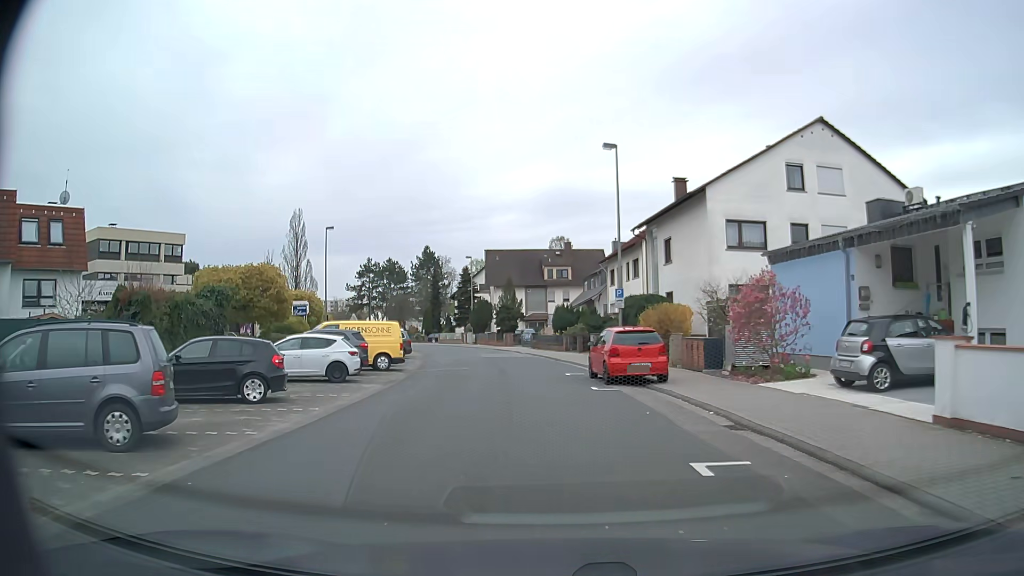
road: residential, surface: asphalt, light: Day
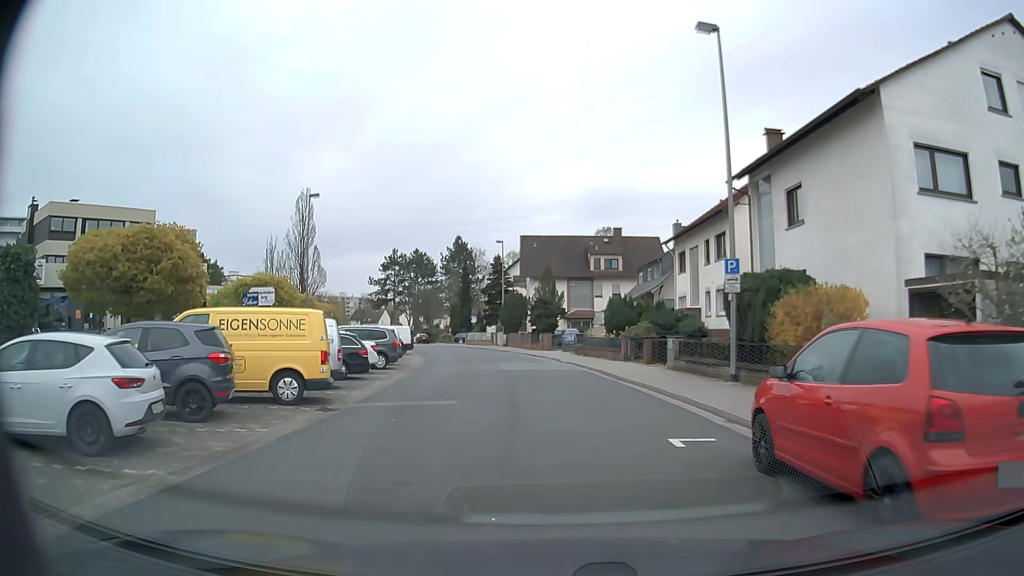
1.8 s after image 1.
(-0.5, +13.5) m; -4°
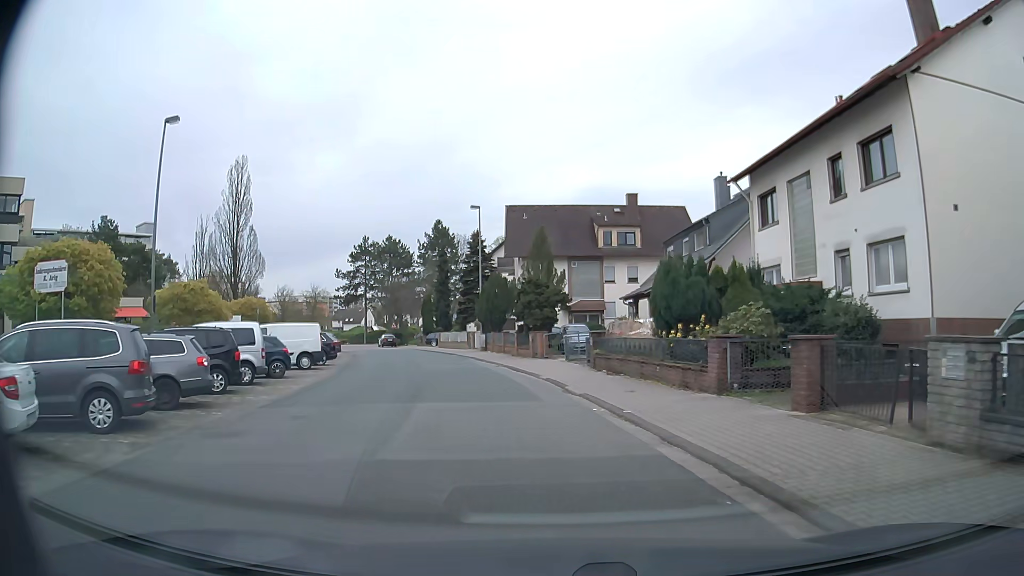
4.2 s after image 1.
(+0.1, +18.0) m; +1°
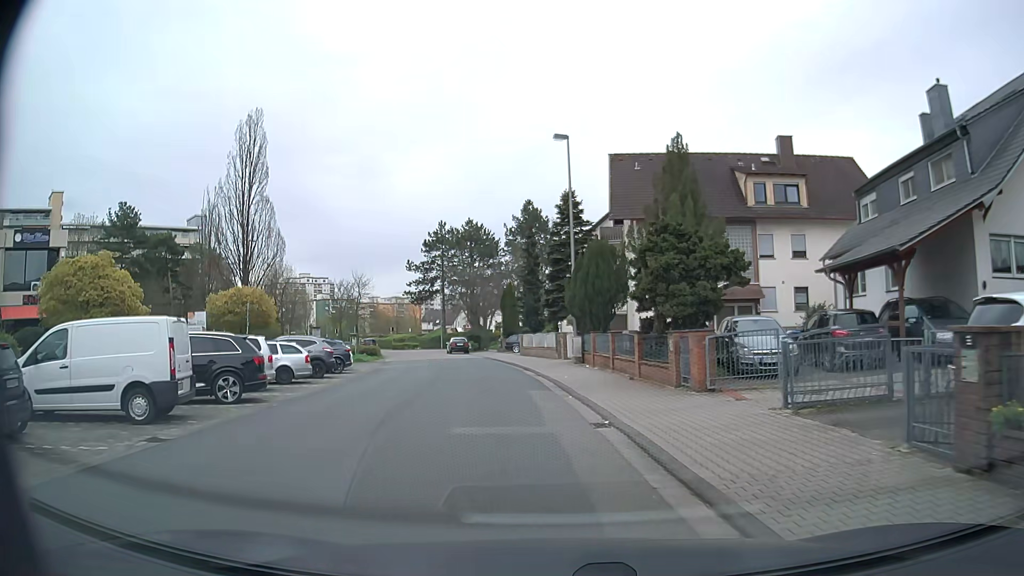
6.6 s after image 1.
(-1.1, +17.9) m; -7°
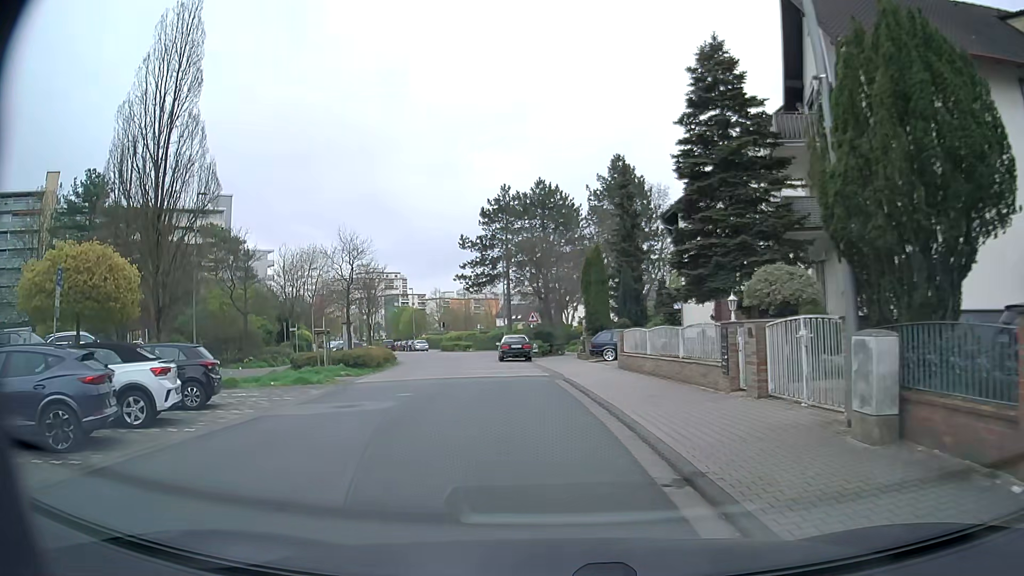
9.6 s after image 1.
(-2.0, +21.7) m; -9°
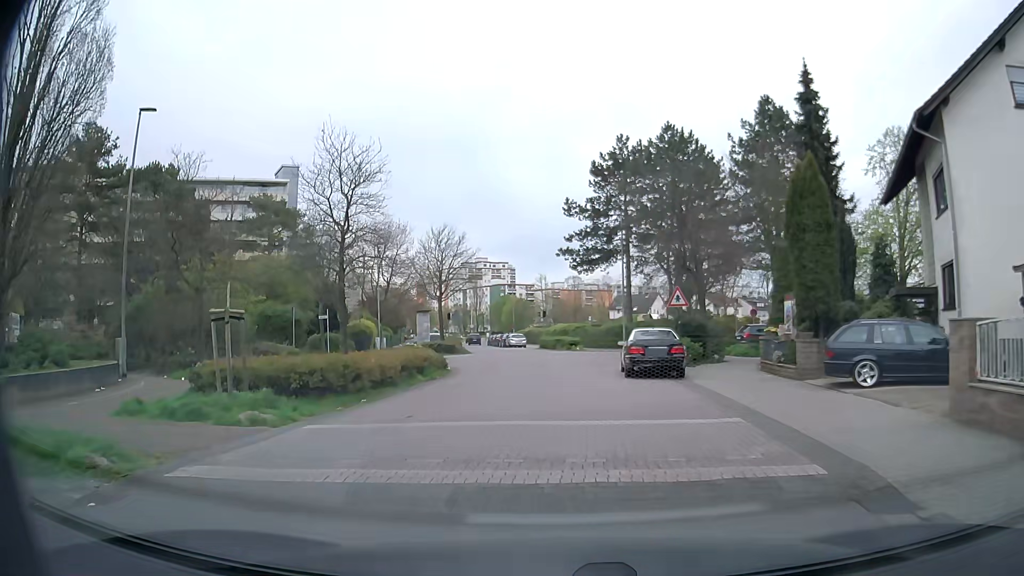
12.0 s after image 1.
(-1.4, +16.5) m; -10°
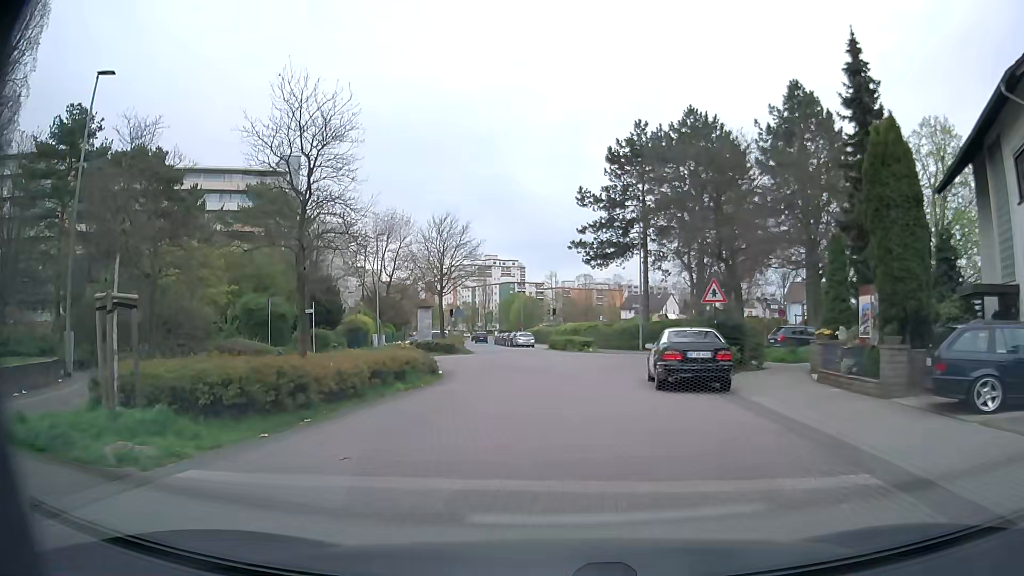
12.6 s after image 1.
(0.0, +4.0) m; +1°
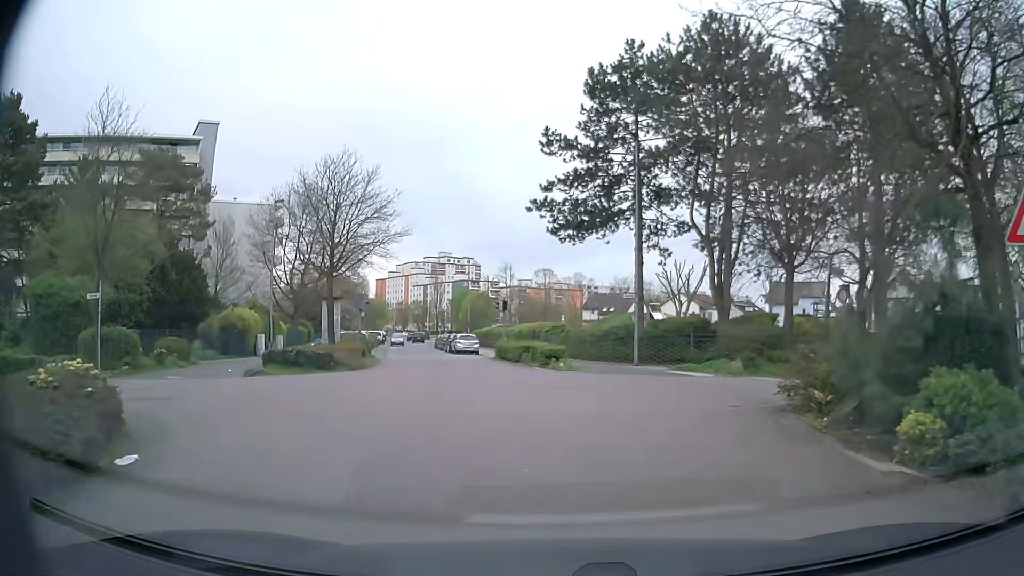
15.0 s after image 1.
(-0.2, +15.9) m; +2°
(0, +10) (-1, +20) (-3, +30) (-5, +39) (-9, +49) (-11, +58) (-14, +68) (-15, +78) (-16, +88) (-18, +98) m
